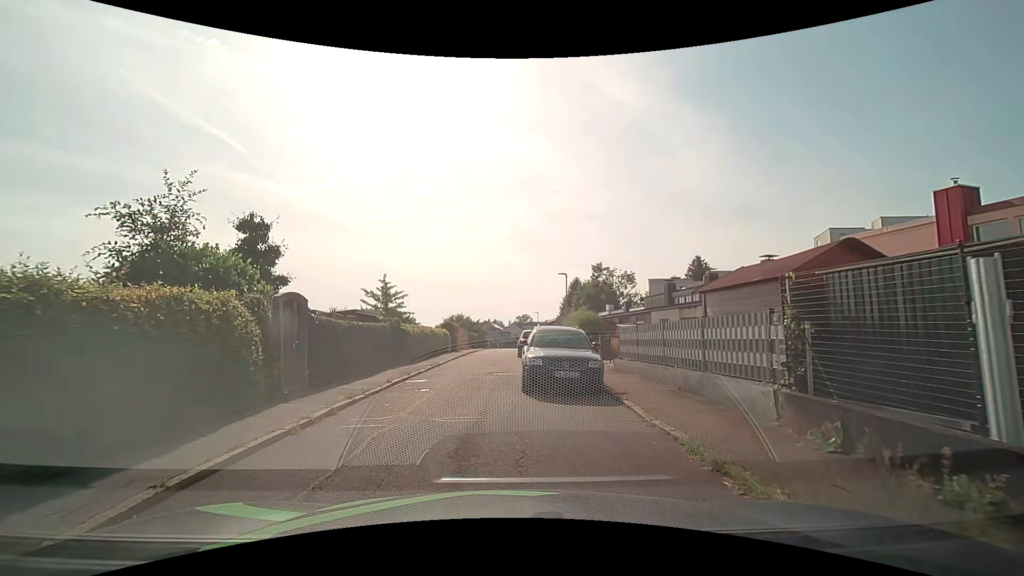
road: residential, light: Day
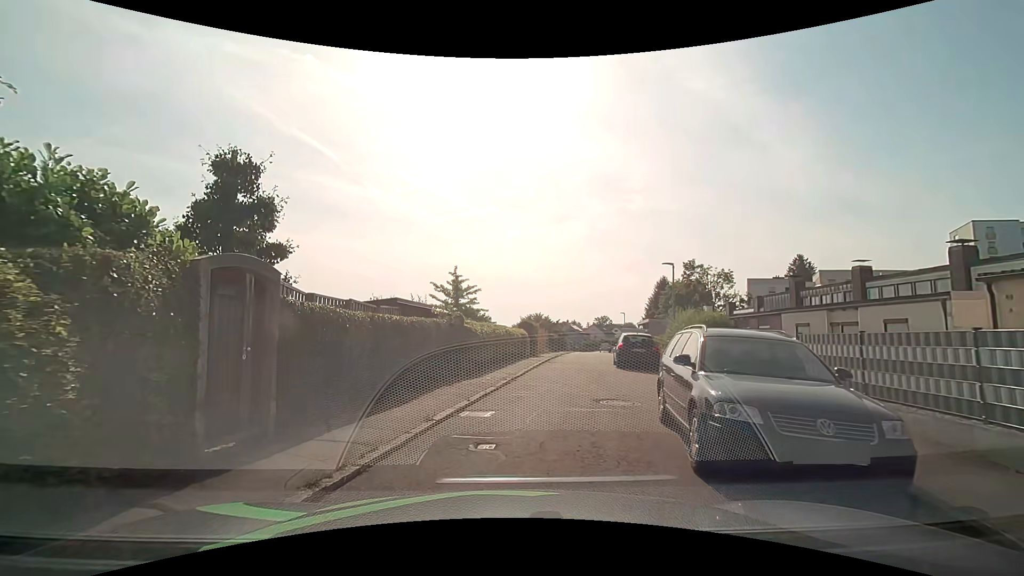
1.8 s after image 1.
(-0.5, +5.7) m; -9°
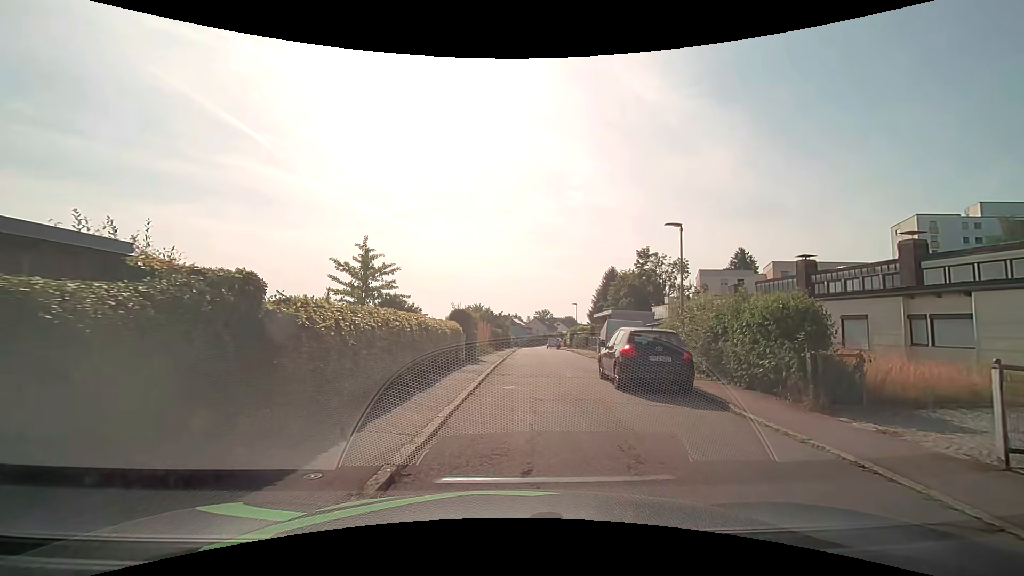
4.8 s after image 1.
(+0.4, +9.6) m; +6°
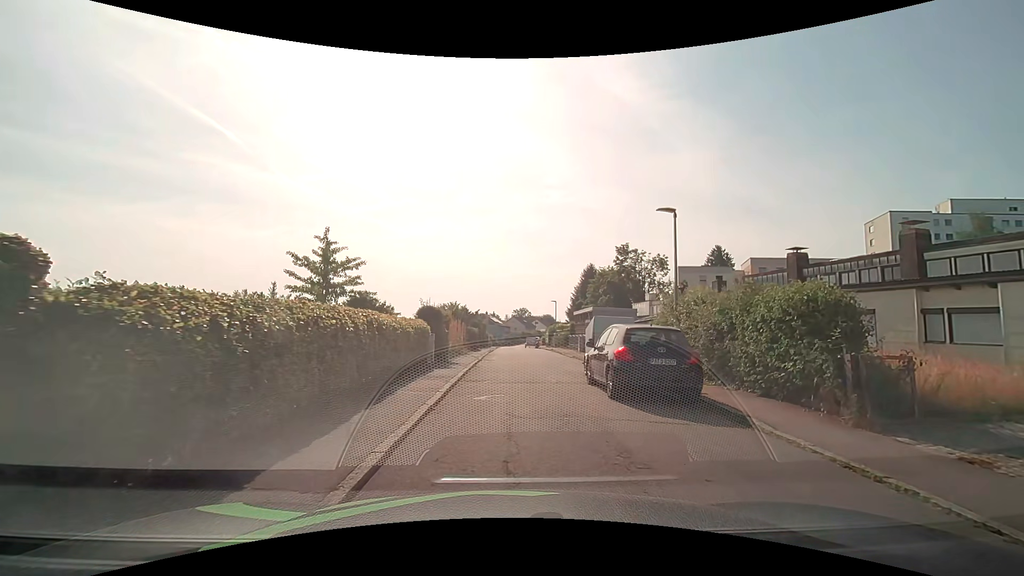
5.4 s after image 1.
(+0.1, +2.1) m; +4°
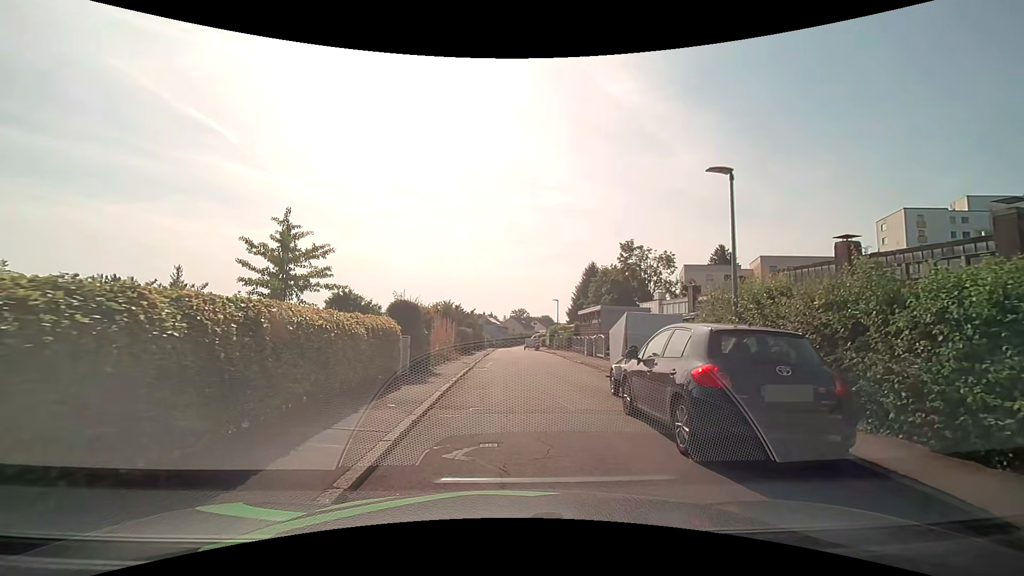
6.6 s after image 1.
(0.0, +4.3) m; +1°
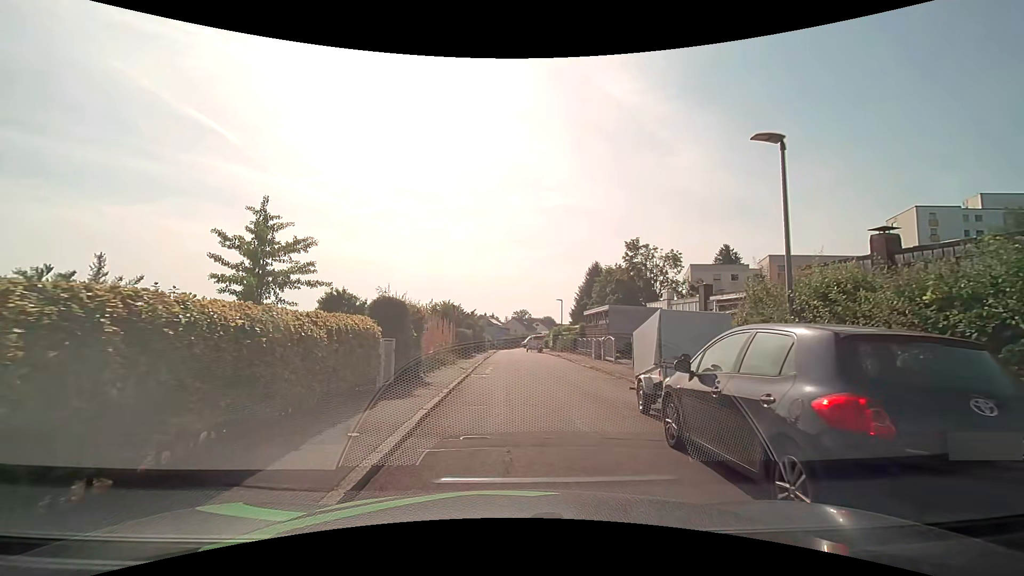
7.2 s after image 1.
(0.0, +2.1) m; -1°
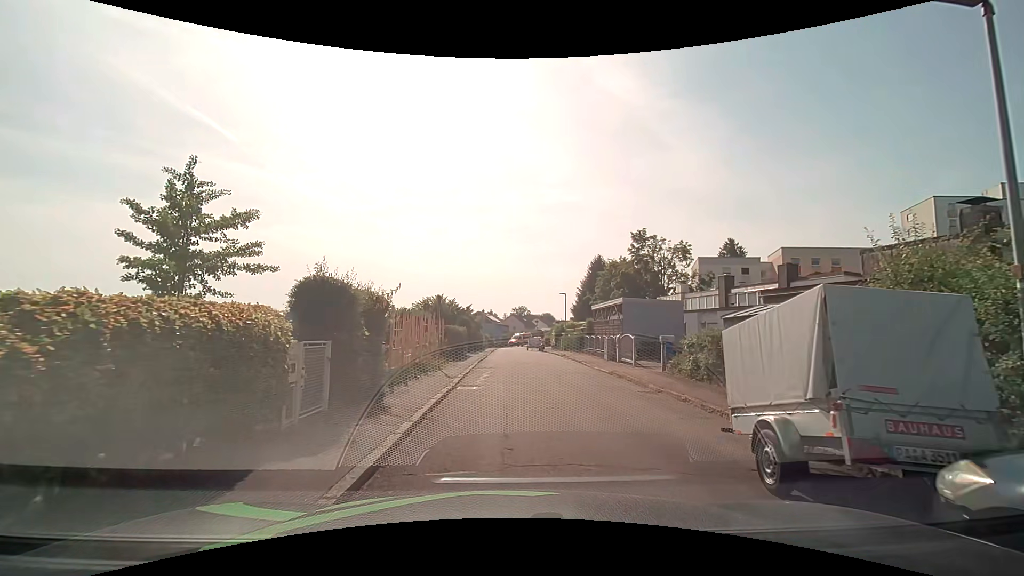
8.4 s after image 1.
(0.0, +4.3) m; +1°
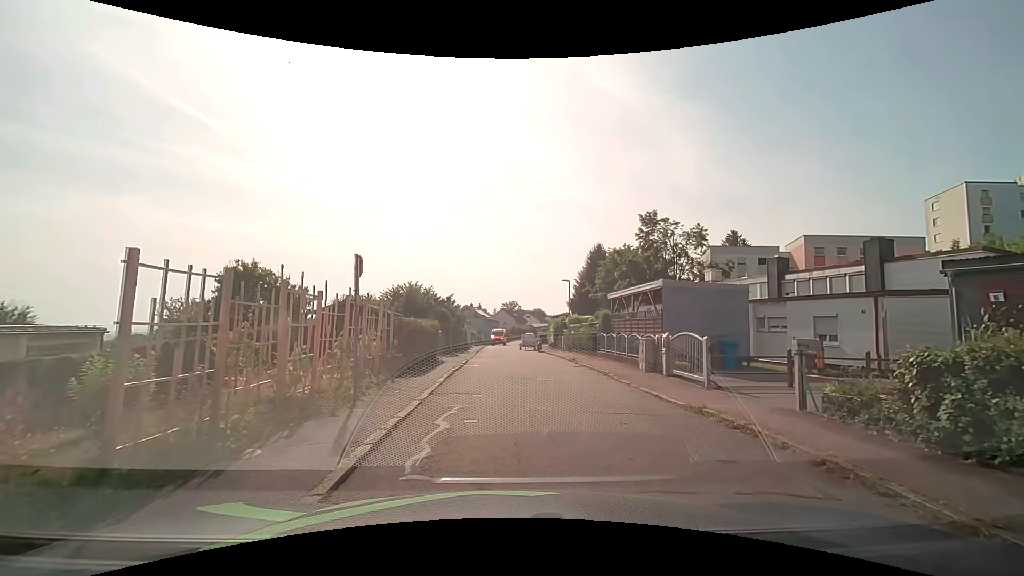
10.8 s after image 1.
(0.0, +8.7) m; +1°
